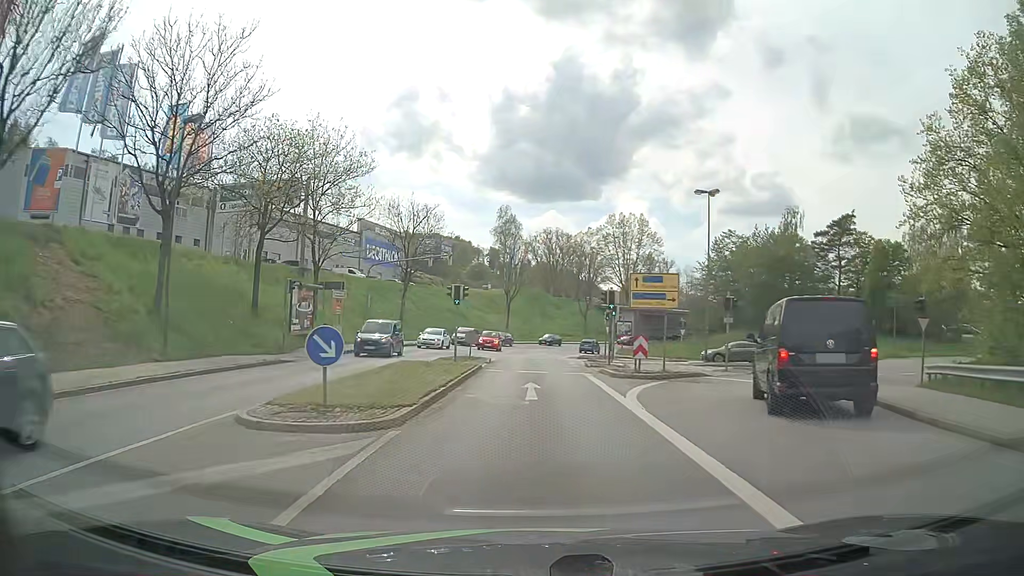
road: tertiary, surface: asphalt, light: Day
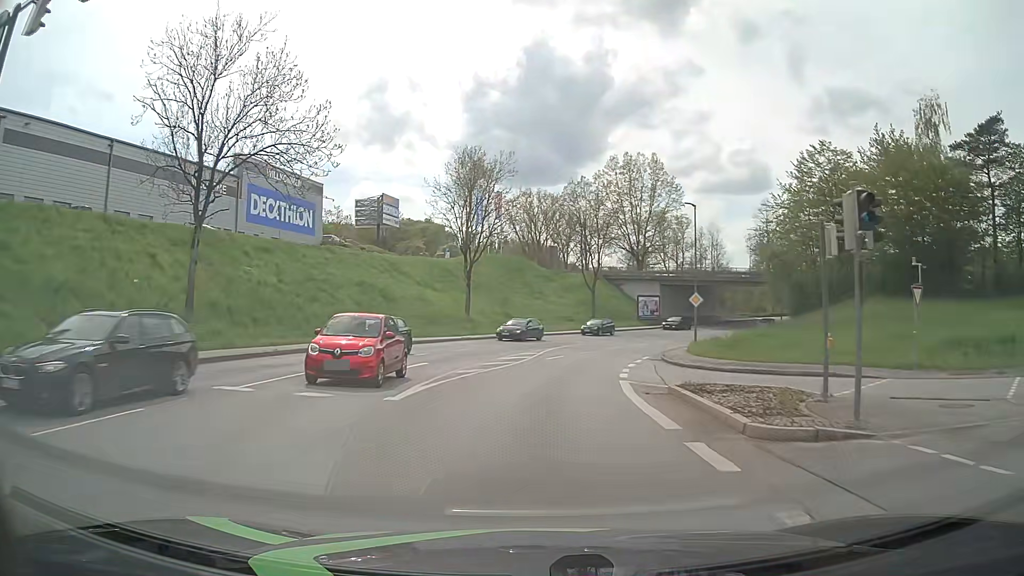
(+0.1, +38.8) m; +1°
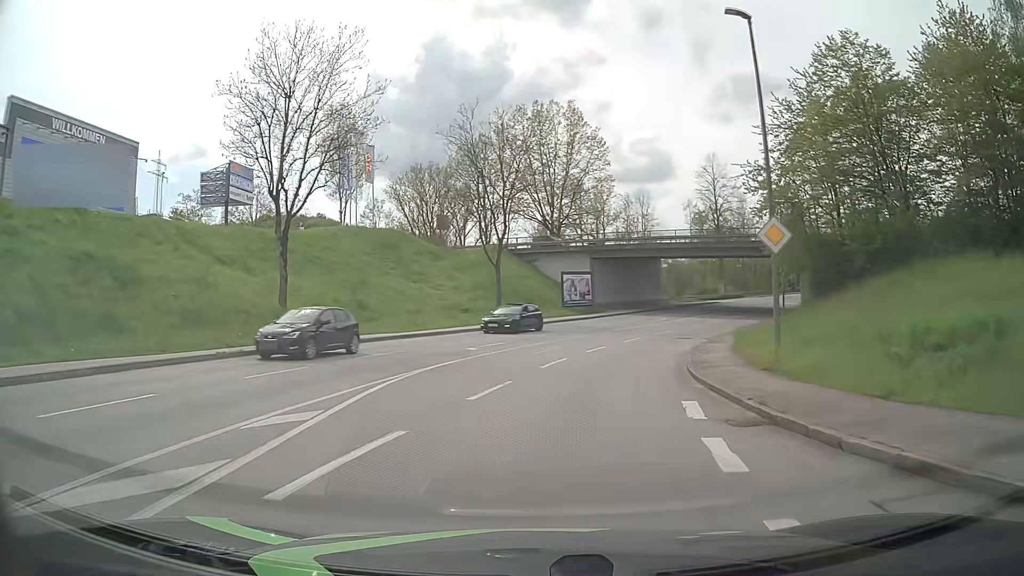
(+1.7, +23.2) m; +9°
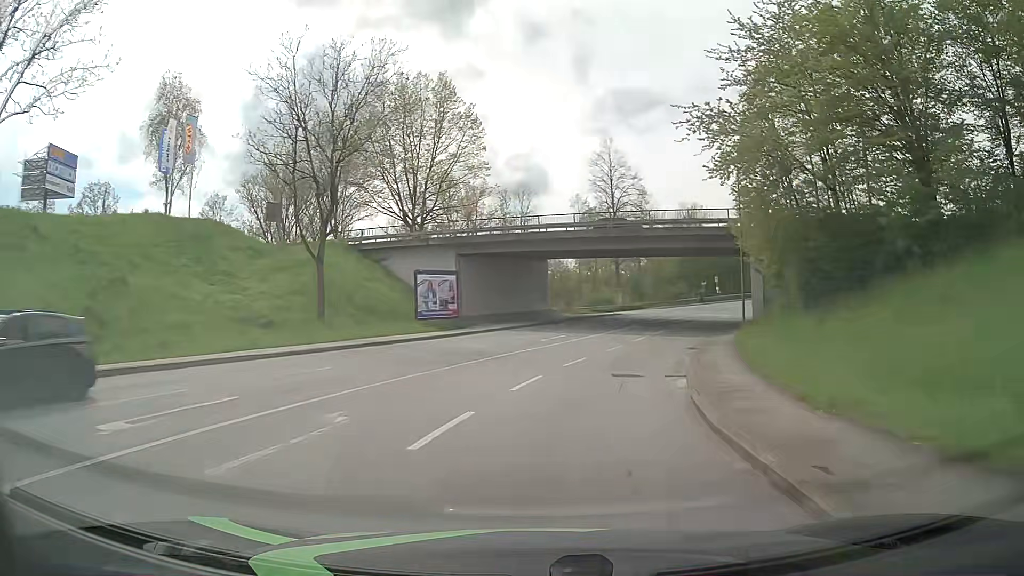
(+1.2, +15.3) m; +9°
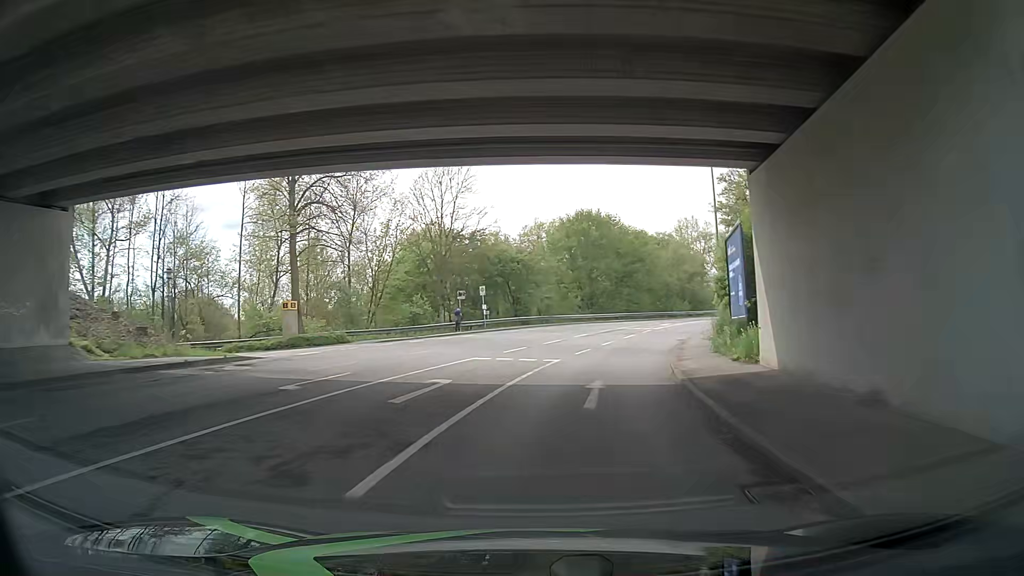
(+8.3, +36.6) m; +24°
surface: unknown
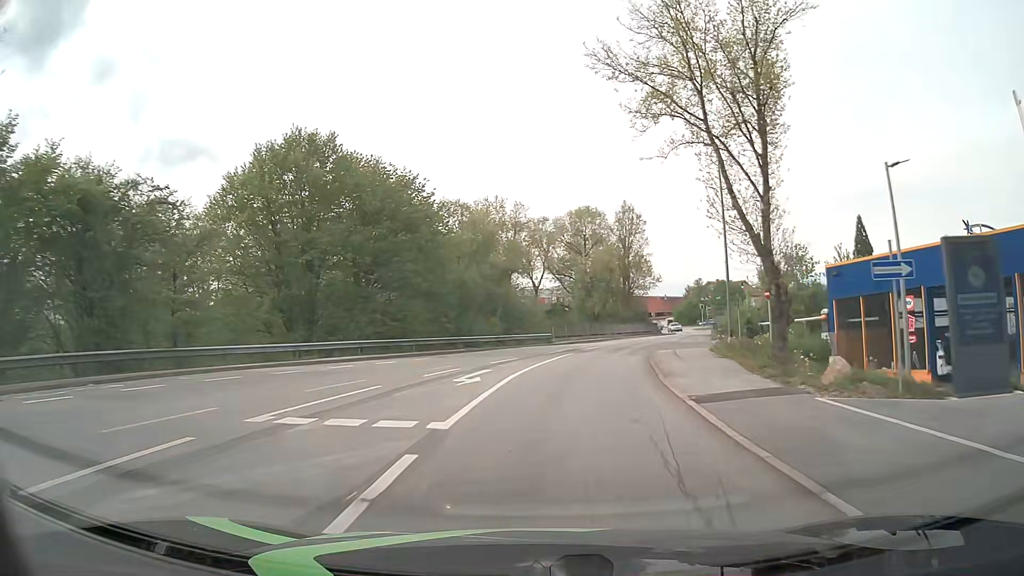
(+4.3, +36.6) m; +17°
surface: asphalt
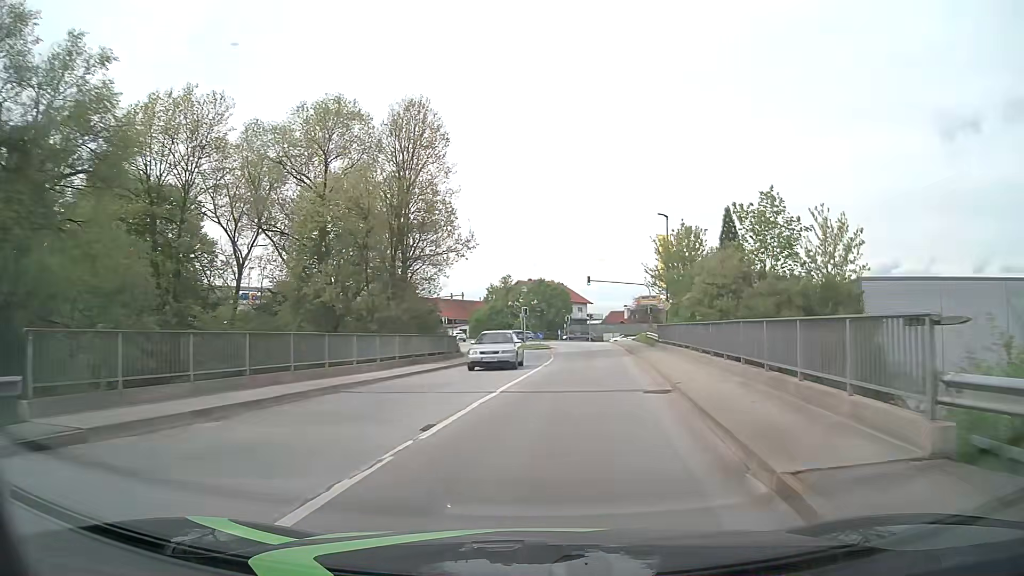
(+5.4, +36.9) m; +18°
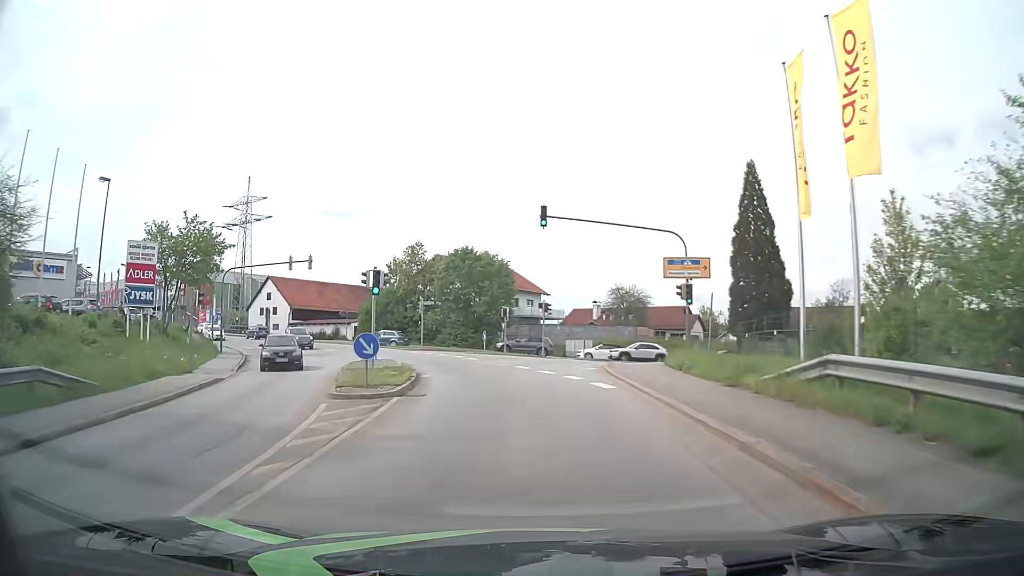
(+3.5, +37.9) m; +4°
(0, +10) (-1, +20) (-4, +30) (-7, +39) (-11, +48) (-17, +57) (-23, +64) (-30, +71) (-38, +78) (-46, +84) m
